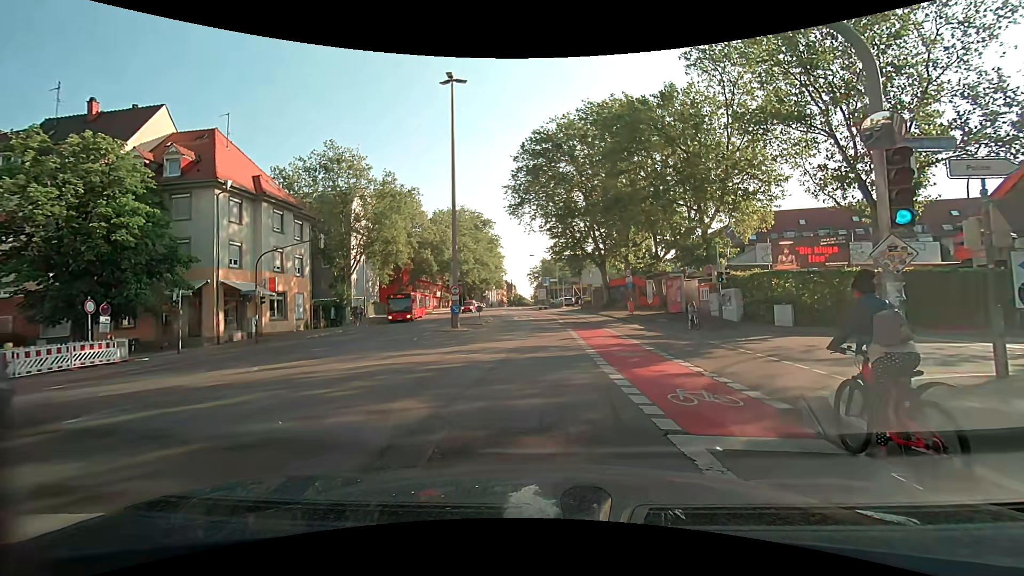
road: secondary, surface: asphalt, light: Day
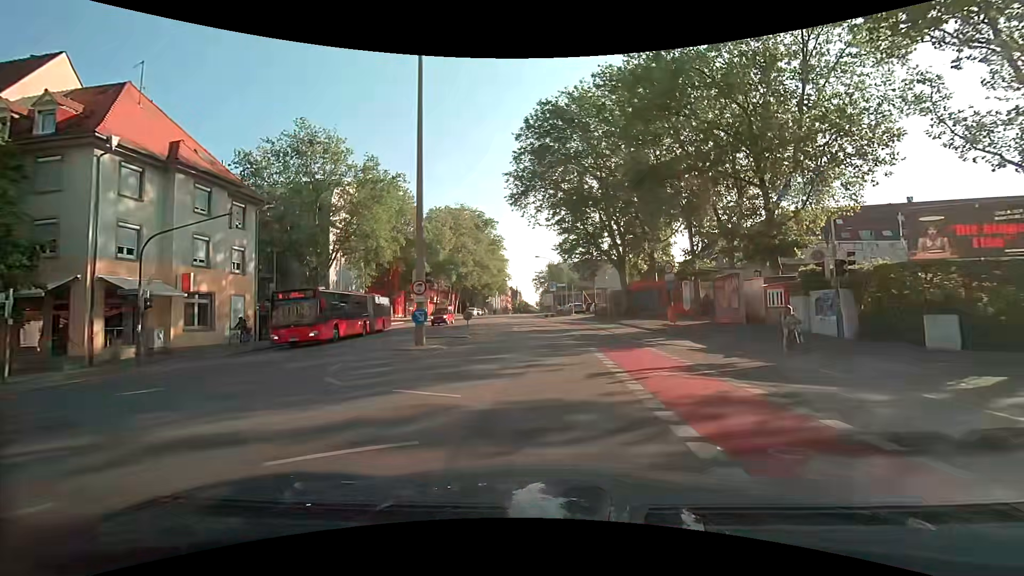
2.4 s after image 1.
(+0.1, +10.0) m; 0°
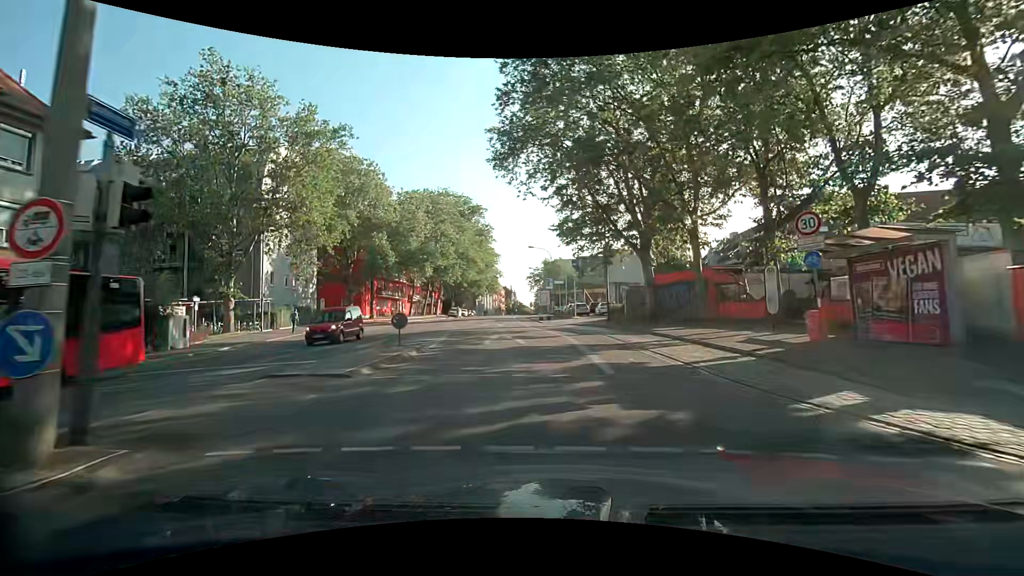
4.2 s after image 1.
(+0.2, +14.1) m; +1°
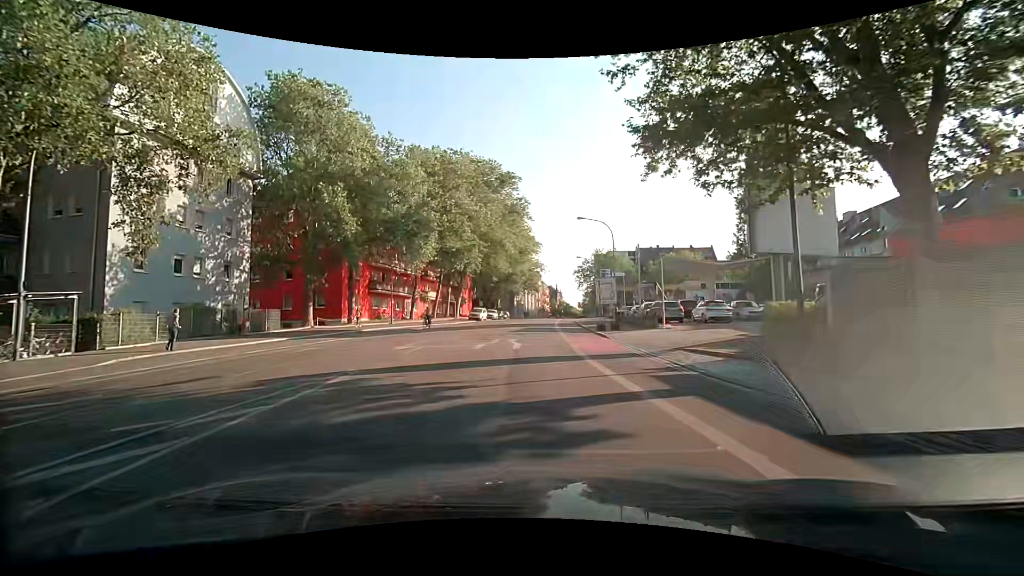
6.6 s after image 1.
(-0.7, +22.4) m; -5°
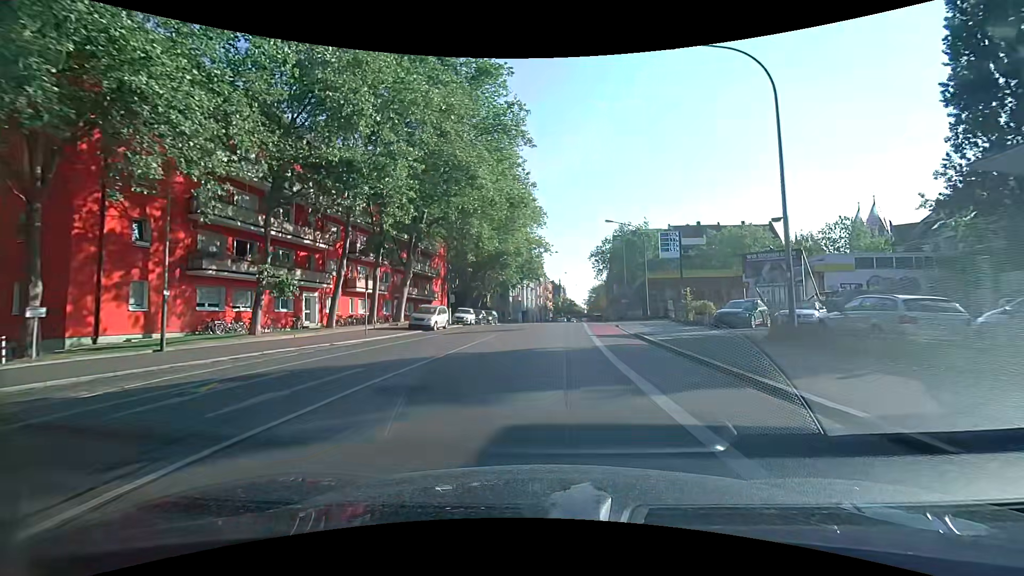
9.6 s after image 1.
(-0.6, +30.7) m; 0°
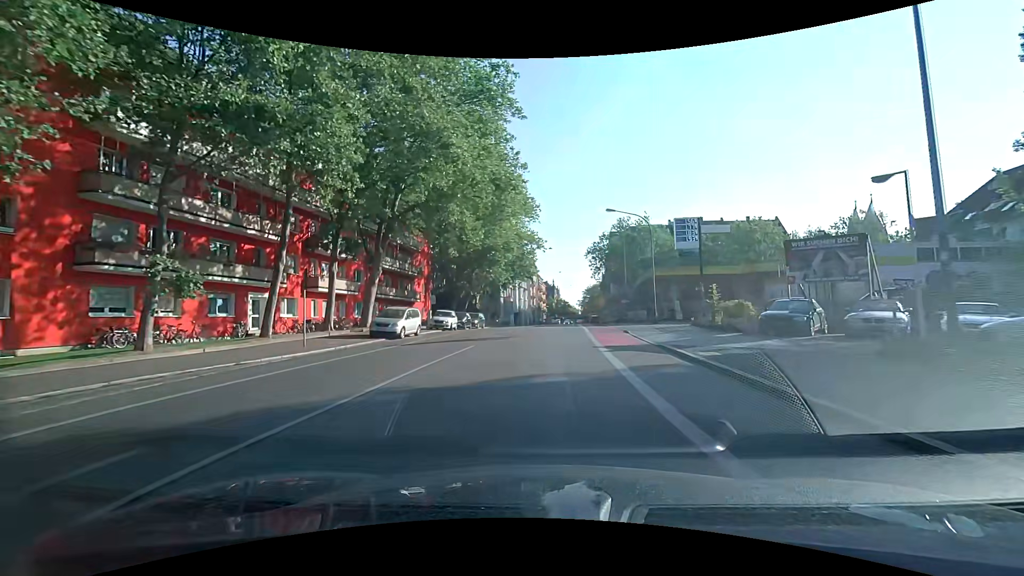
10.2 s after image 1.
(+0.1, +6.1) m; 0°
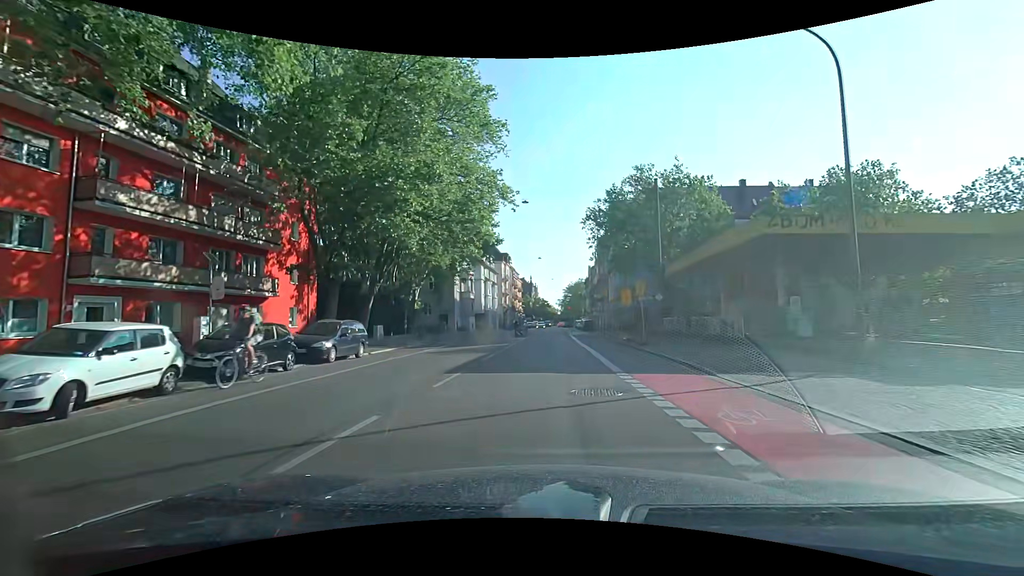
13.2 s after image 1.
(+0.7, +28.6) m; +3°
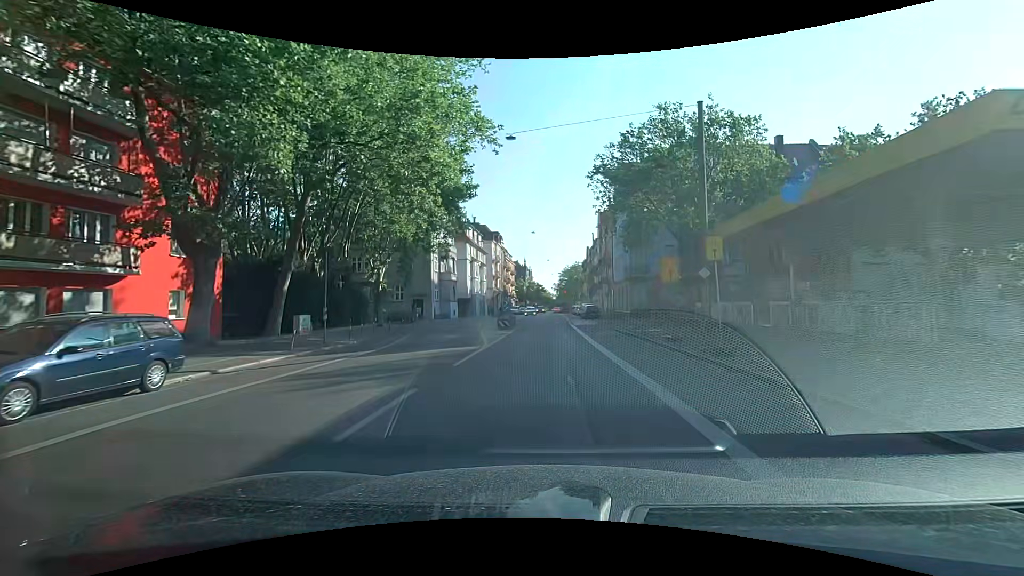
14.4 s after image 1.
(+0.1, +10.7) m; +1°
(0, +10) (0, +20) (0, +30) (0, +40) (0, +50) (0, +60) (+1, +70) (+1, +80) (+1, +90) (+1, +100) m
